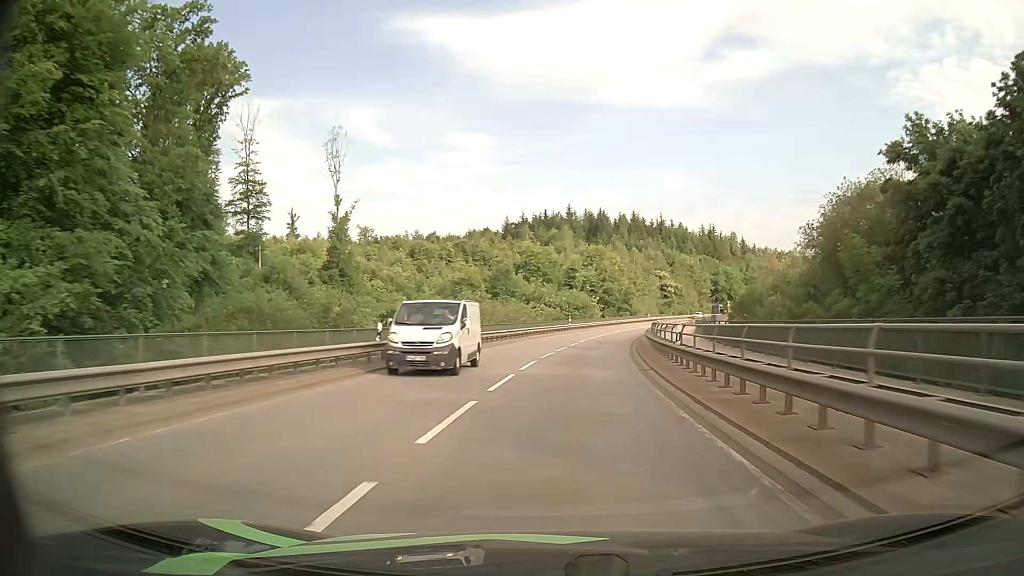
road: secondary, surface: asphalt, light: Day
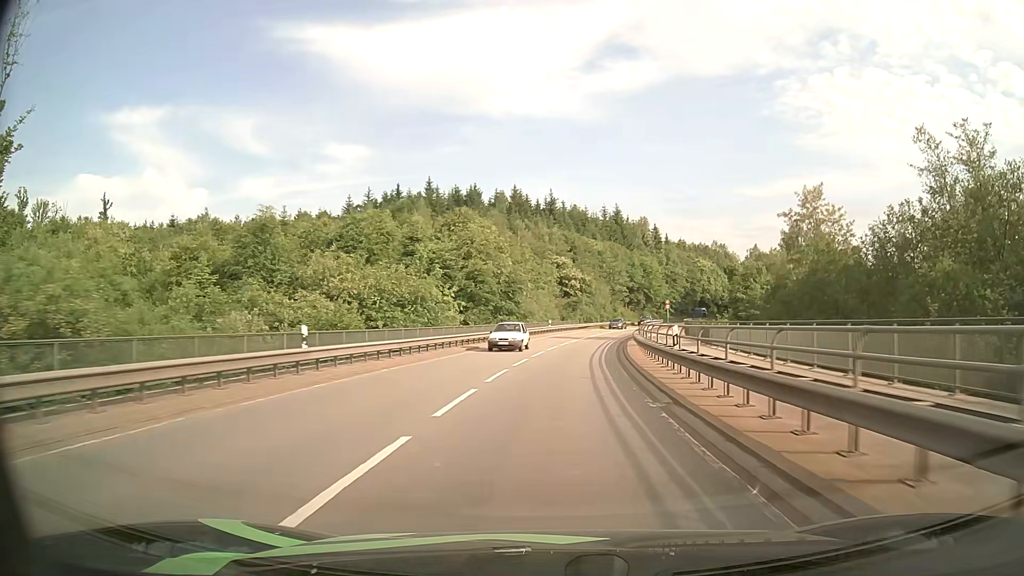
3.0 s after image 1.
(+4.7, +51.4) m; +10°
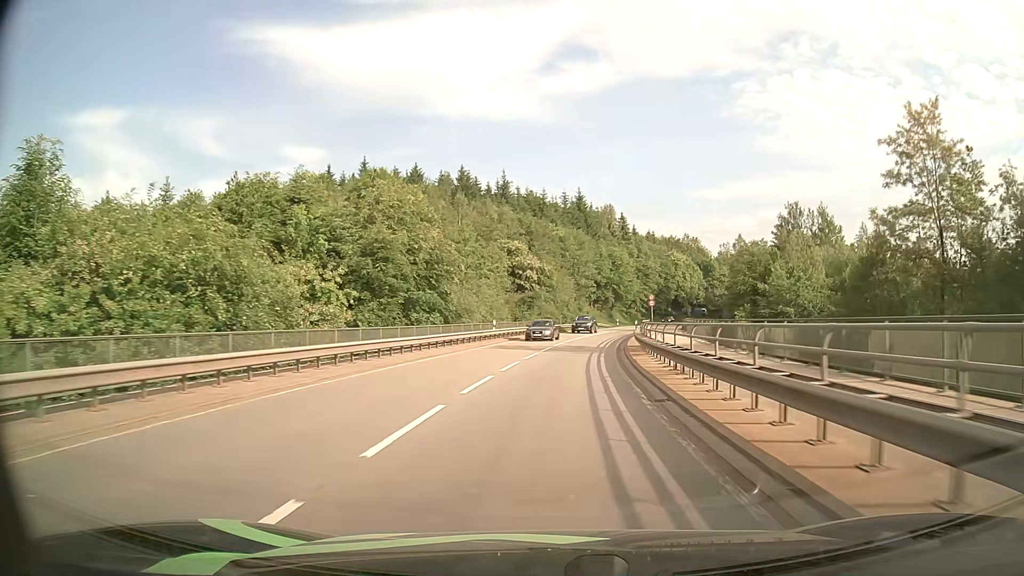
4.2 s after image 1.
(+0.7, +21.0) m; +4°
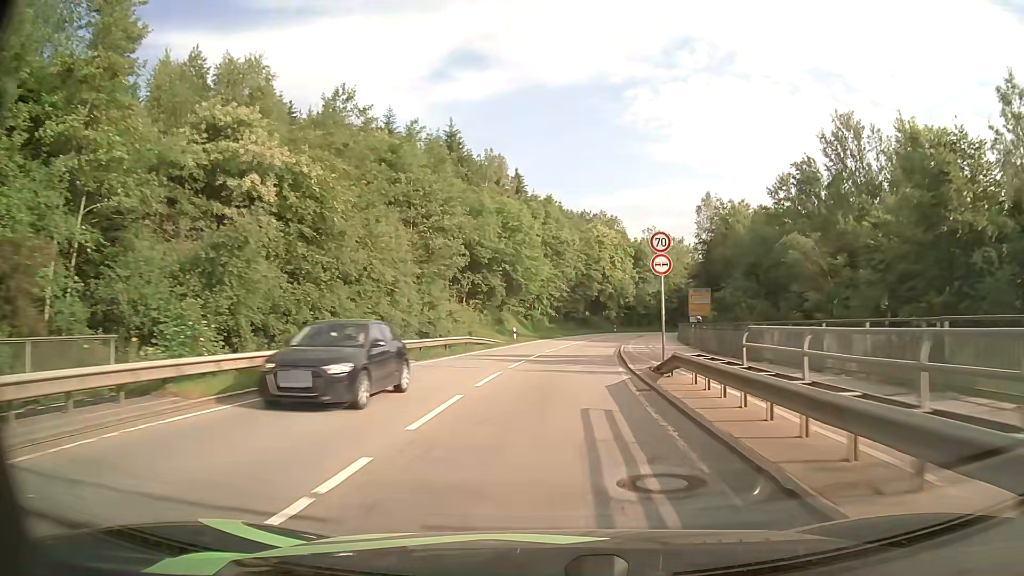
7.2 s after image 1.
(+4.4, +51.7) m; +10°
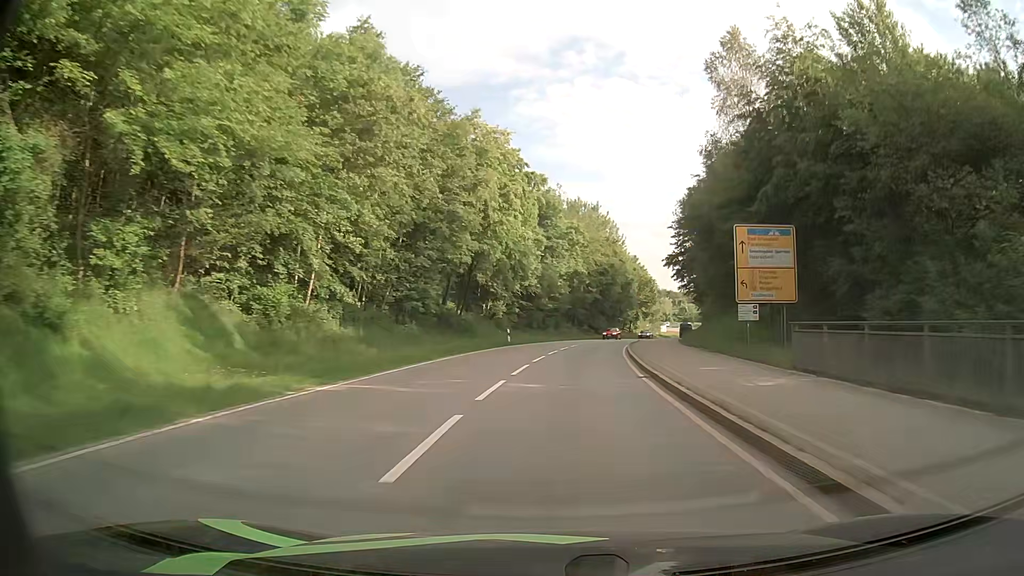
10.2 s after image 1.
(+3.7, +50.6) m; +10°
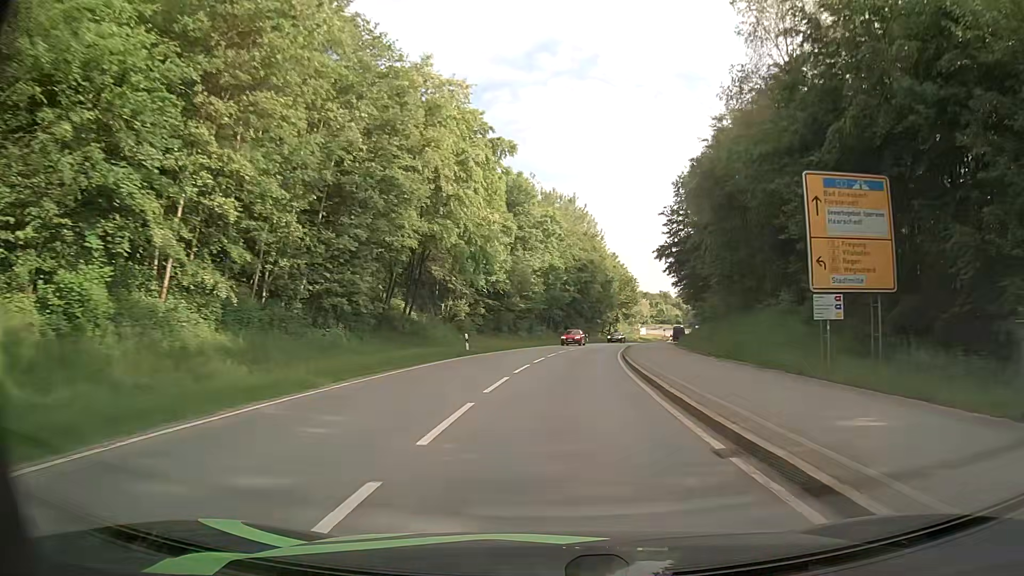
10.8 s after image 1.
(+0.2, +10.0) m; +2°
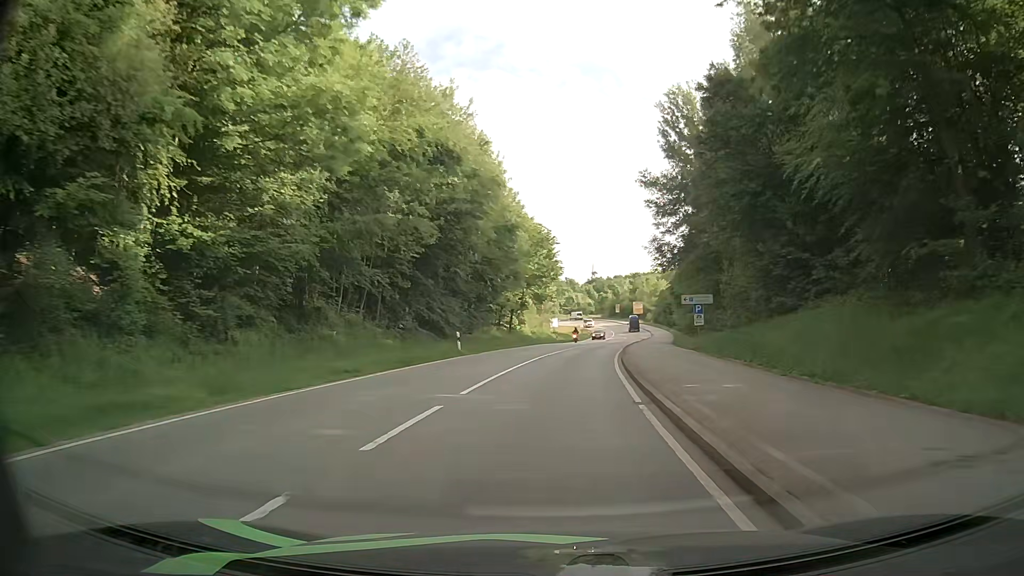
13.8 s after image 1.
(+4.1, +48.1) m; +8°
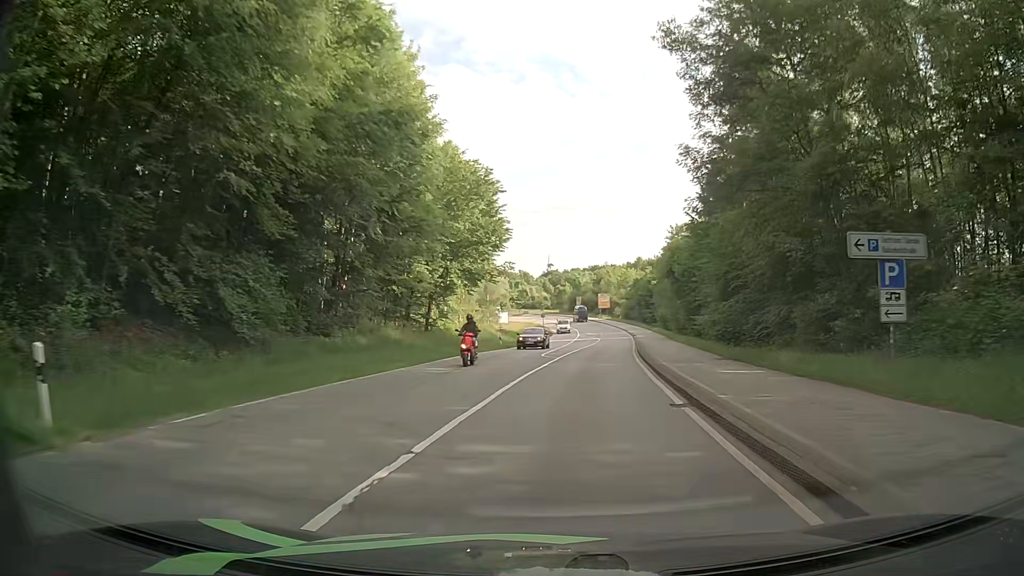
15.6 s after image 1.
(+1.2, +27.2) m; +4°
(0, +10) (+1, +20) (+1, +30) (+2, +40) (+3, +50) (+4, +60) (+5, +70) (+6, +80) (+6, +90) (+6, +100) m
